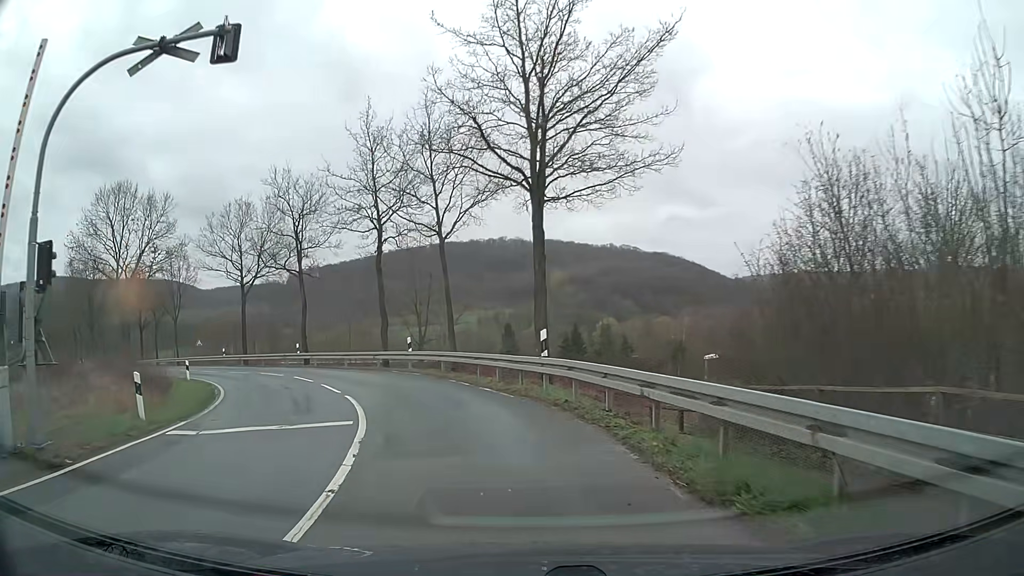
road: tertiary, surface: asphalt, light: Day
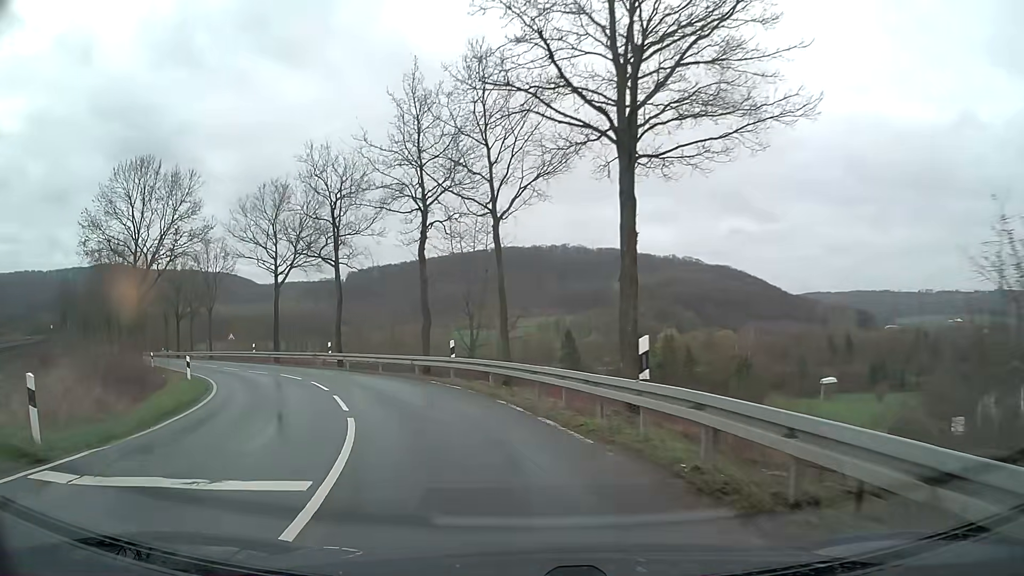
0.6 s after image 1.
(-0.1, +5.4) m; -4°
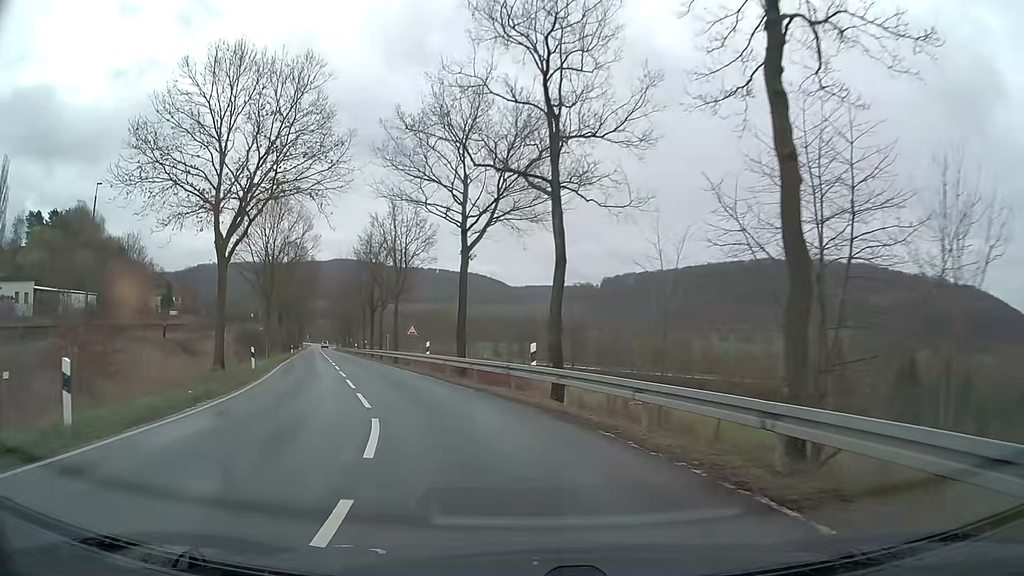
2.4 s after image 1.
(-3.4, +19.2) m; -19°
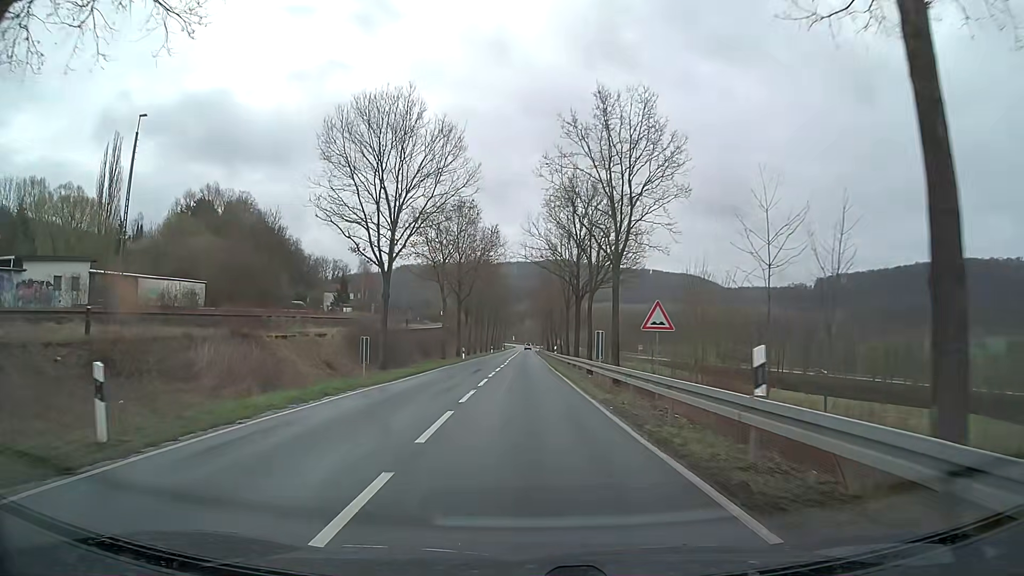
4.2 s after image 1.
(-4.5, +22.4) m; -19°
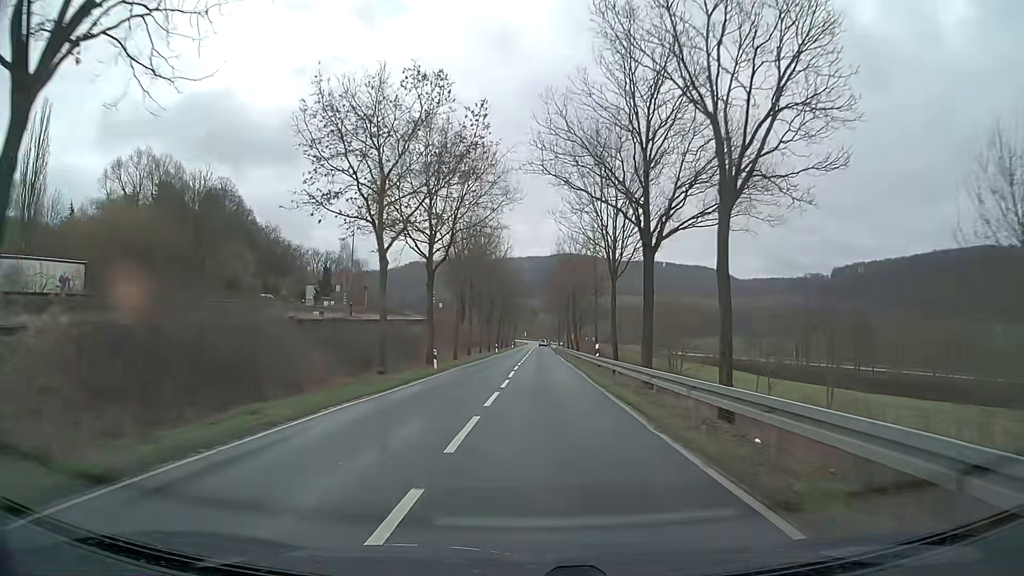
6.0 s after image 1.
(-0.3, +24.2) m; -1°
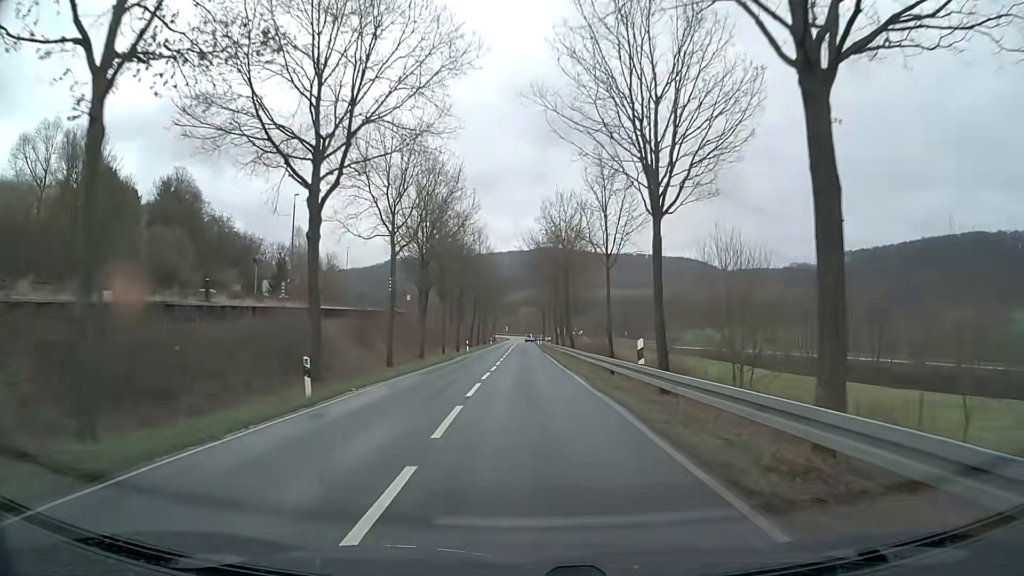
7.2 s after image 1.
(+0.3, +16.6) m; +1°
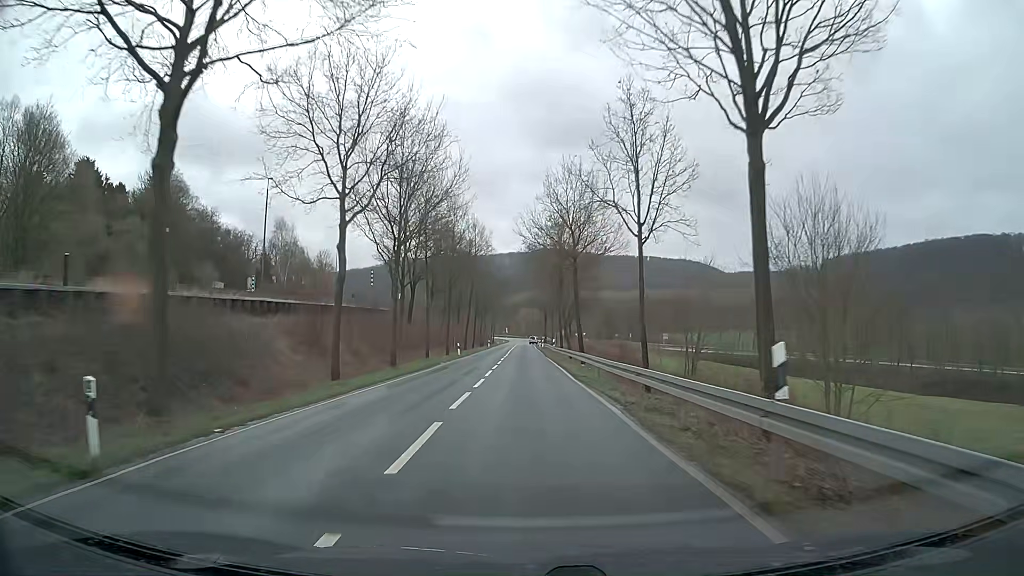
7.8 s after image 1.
(0.0, +8.5) m; 0°
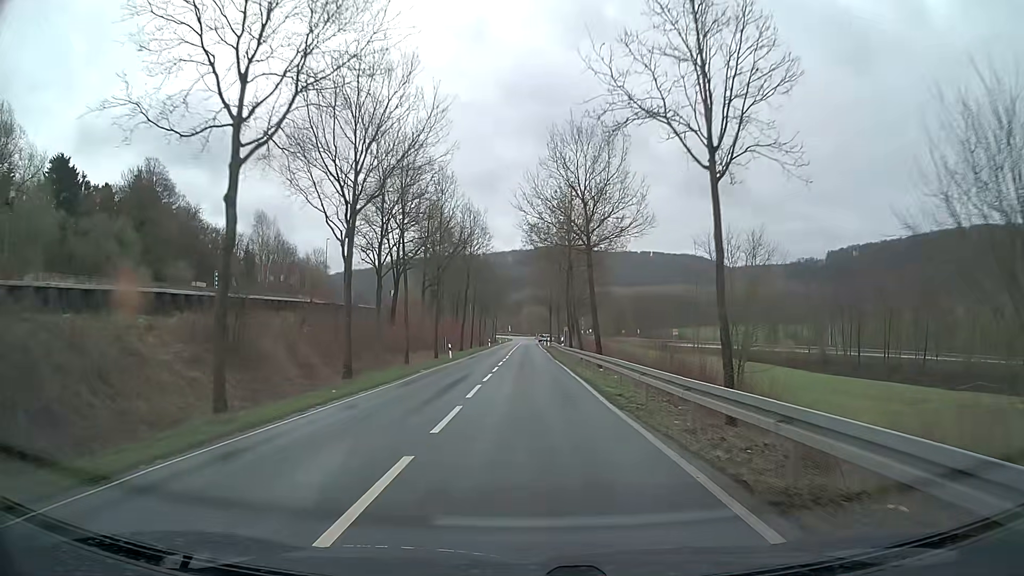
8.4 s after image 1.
(0.0, +8.5) m; 0°
(0, +10) (0, +20) (0, +30) (0, +40) (0, +50) (0, +60) (-1, +70) (-1, +80) (-1, +90) (-1, +100) m
